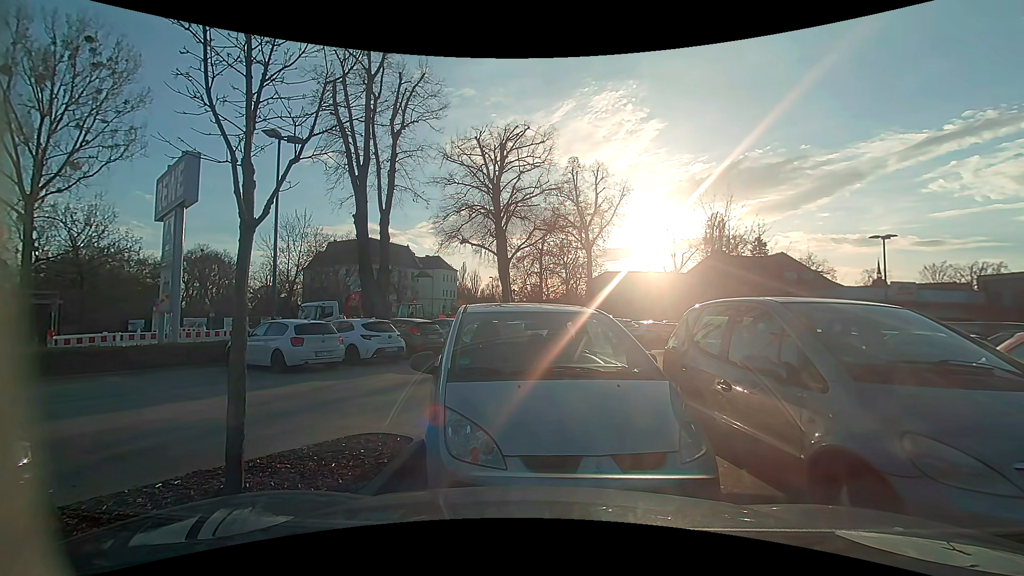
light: Day
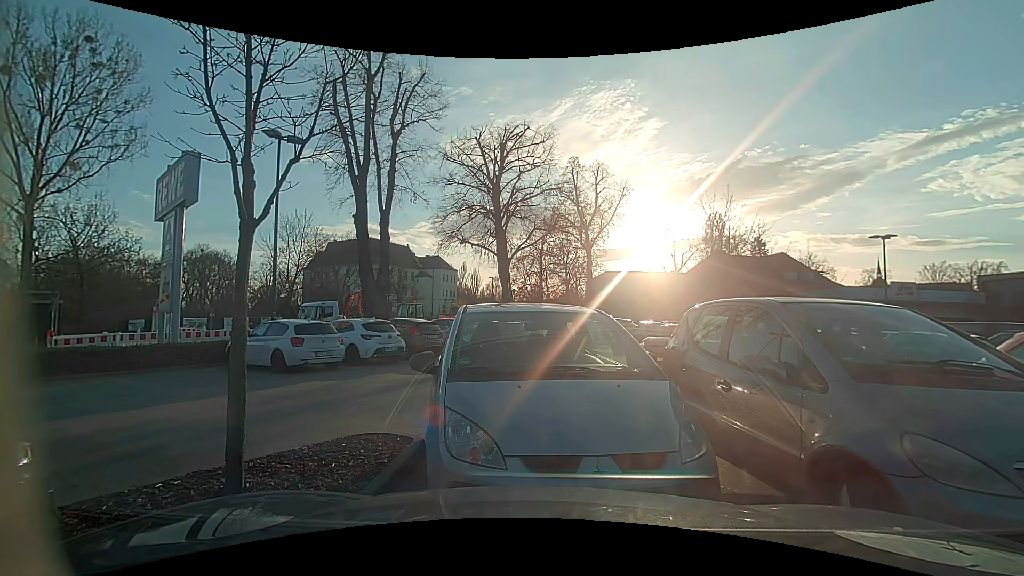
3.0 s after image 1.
(0.0, 0.0) m; 0°
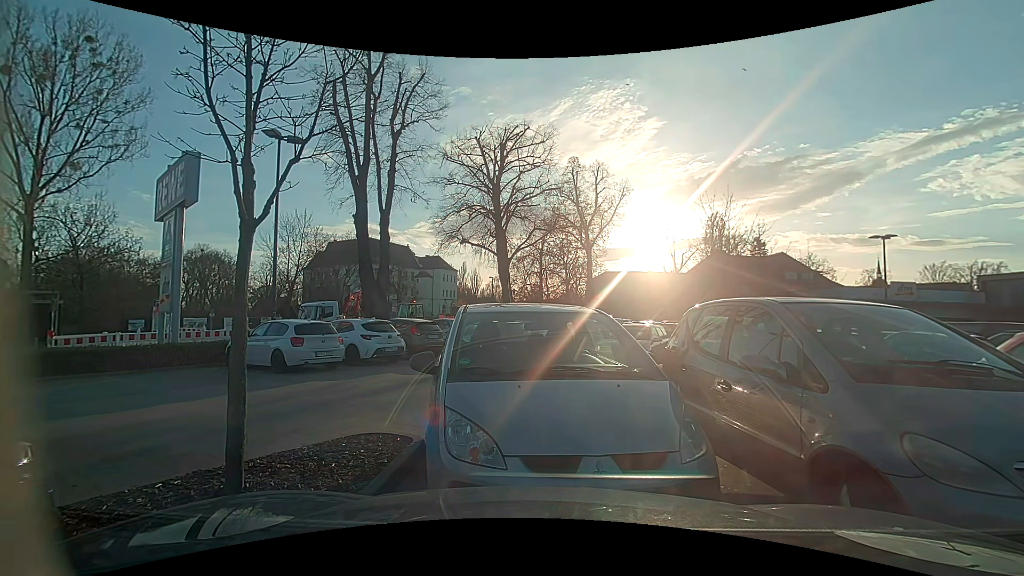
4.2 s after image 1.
(0.0, 0.0) m; 0°
